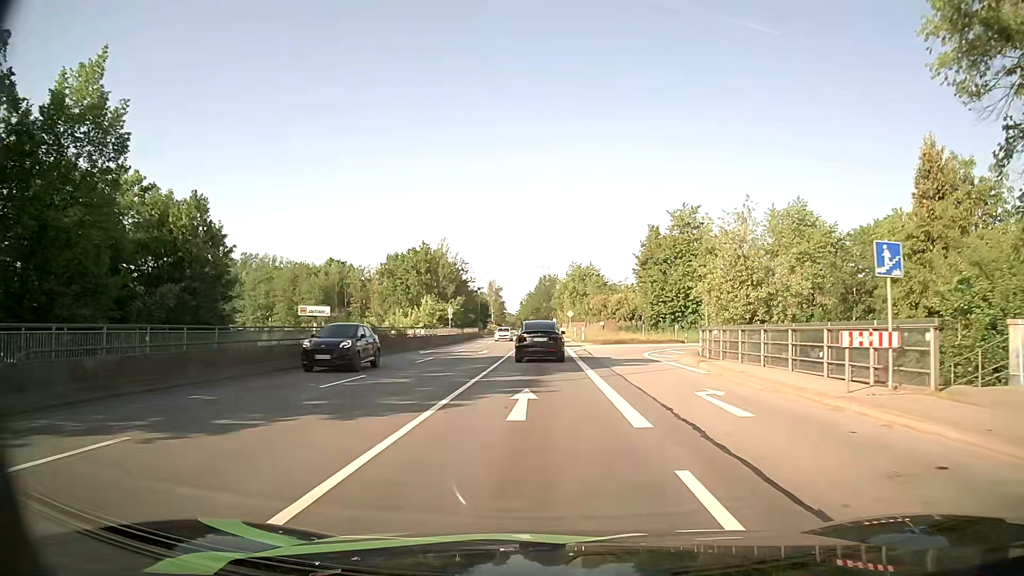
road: primary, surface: asphalt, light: Day
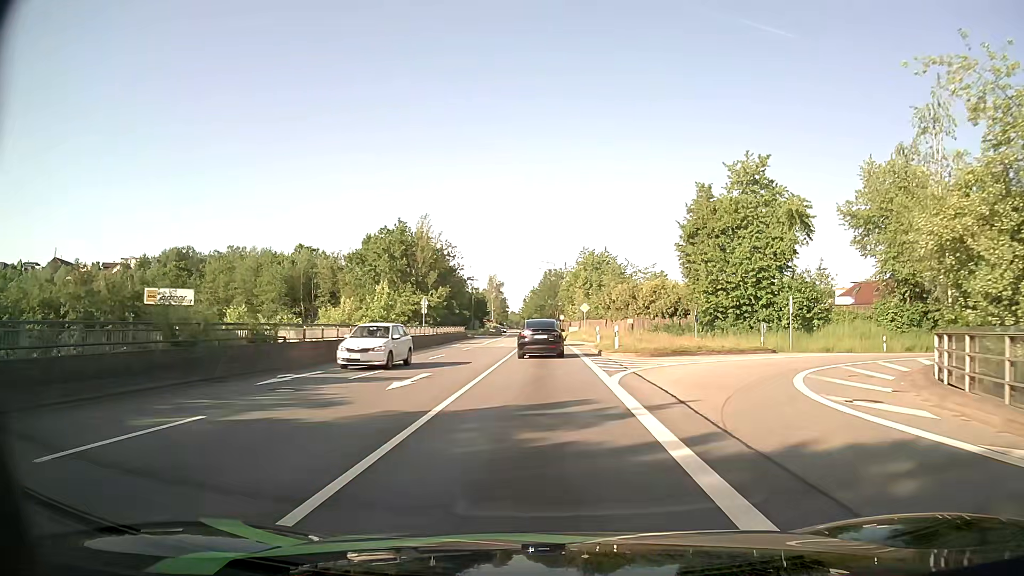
(0.0, +21.9) m; 0°
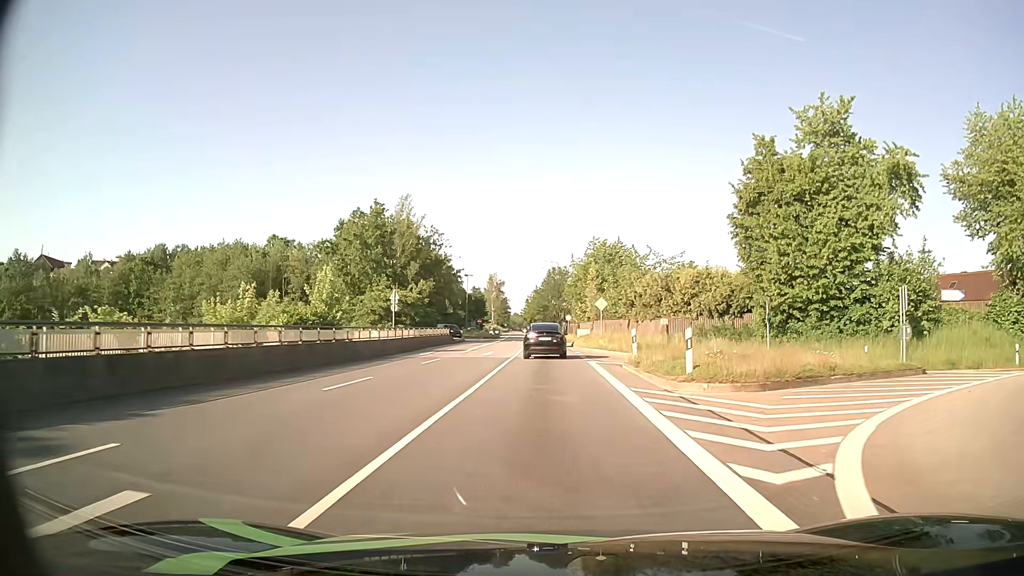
(0.0, +14.5) m; 0°
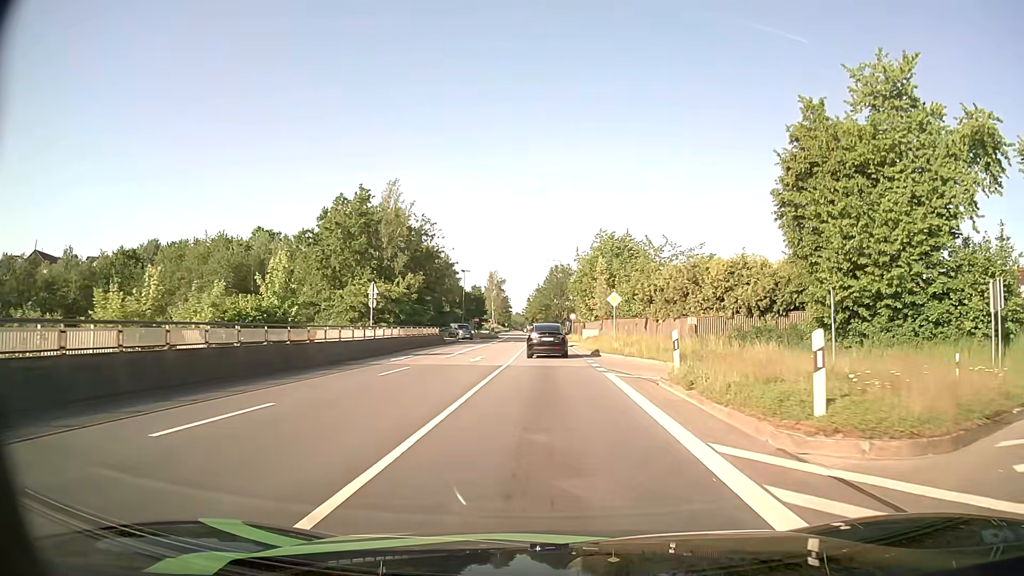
(0.0, +7.2) m; 0°
